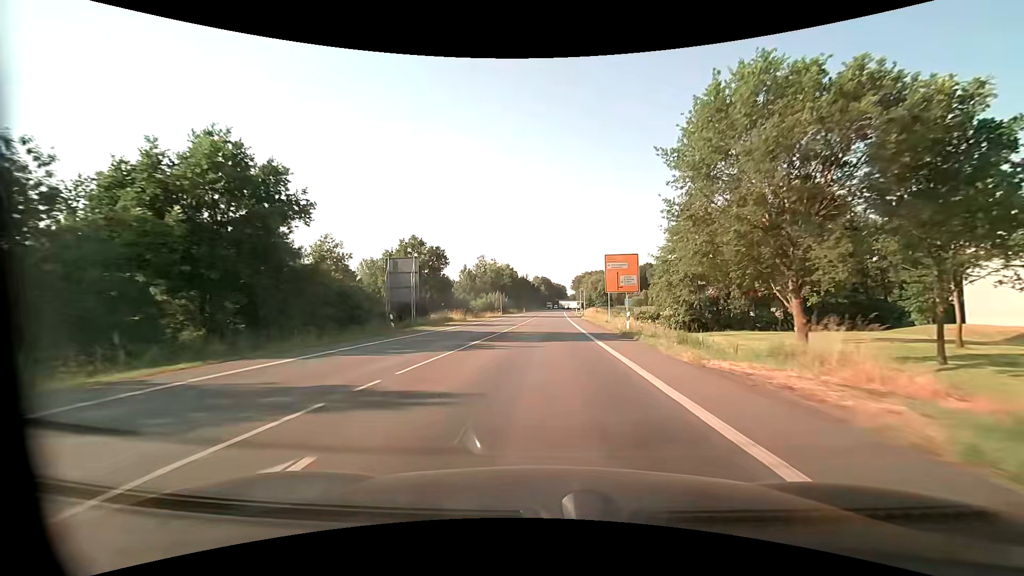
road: primary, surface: asphalt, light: Day
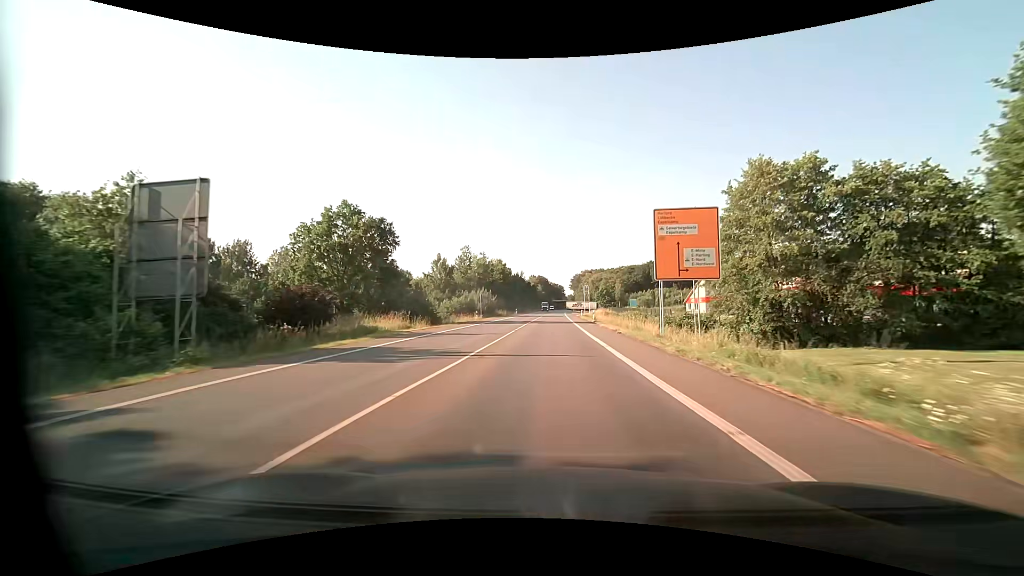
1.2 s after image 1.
(+0.1, +22.5) m; 0°
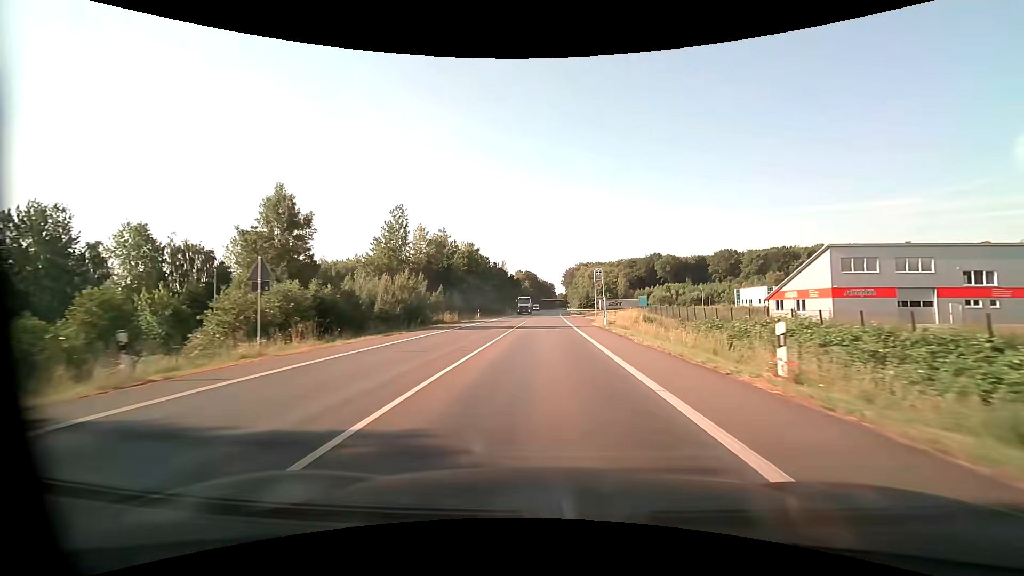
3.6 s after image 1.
(+0.7, +45.0) m; +1°
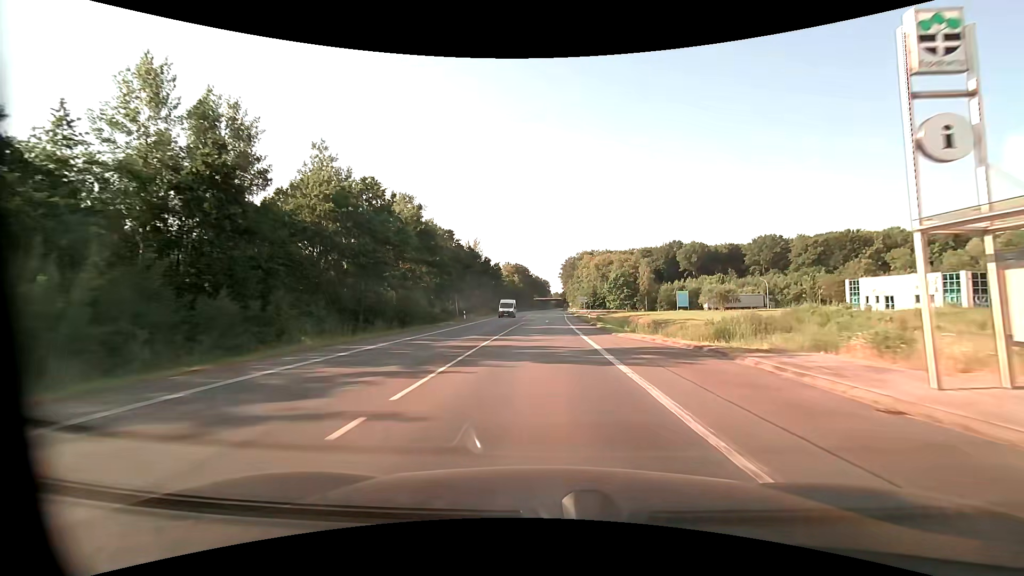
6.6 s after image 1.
(+0.4, +56.3) m; +1°
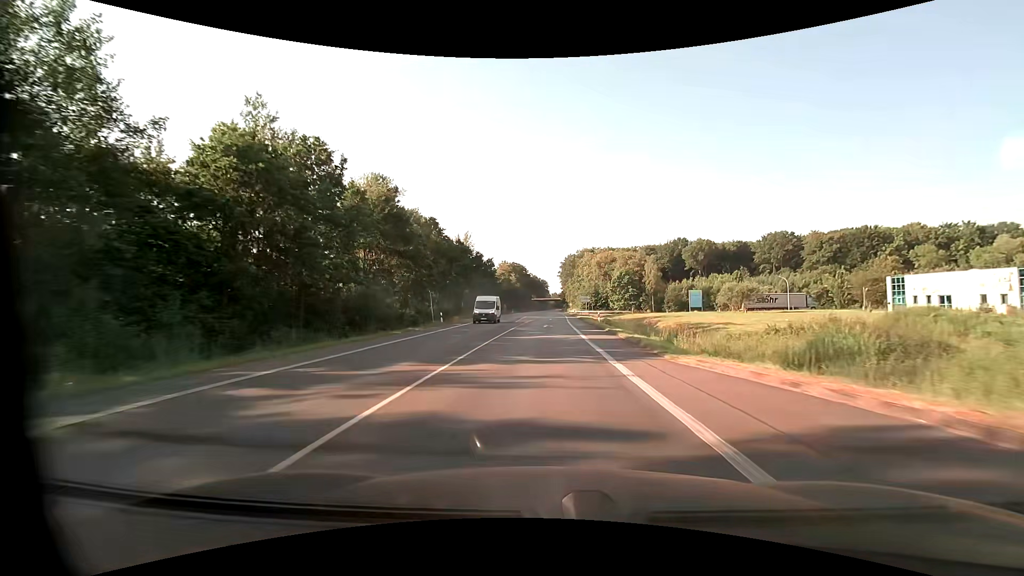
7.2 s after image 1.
(0.0, +11.3) m; 0°
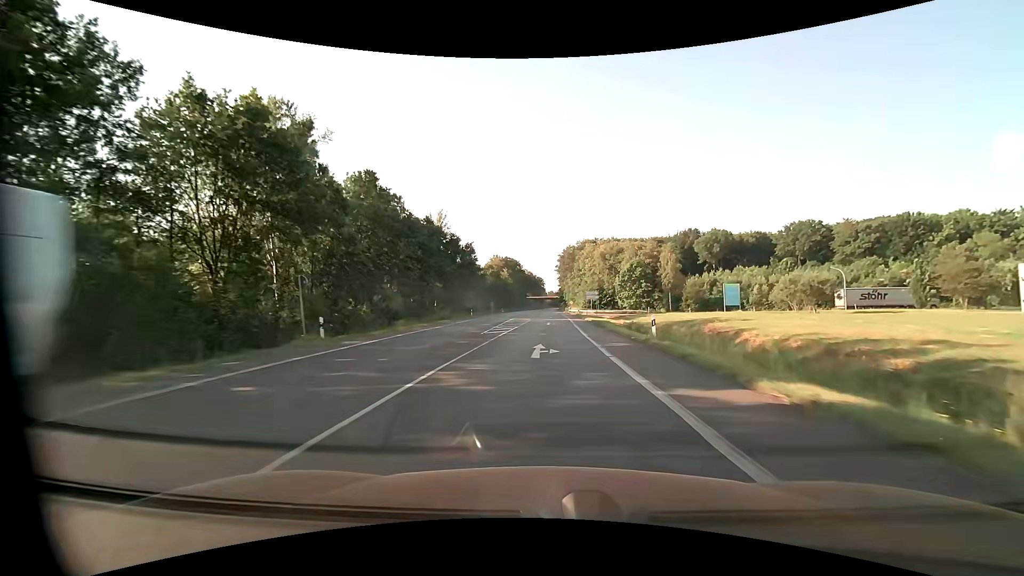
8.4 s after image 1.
(+0.1, +22.5) m; +1°
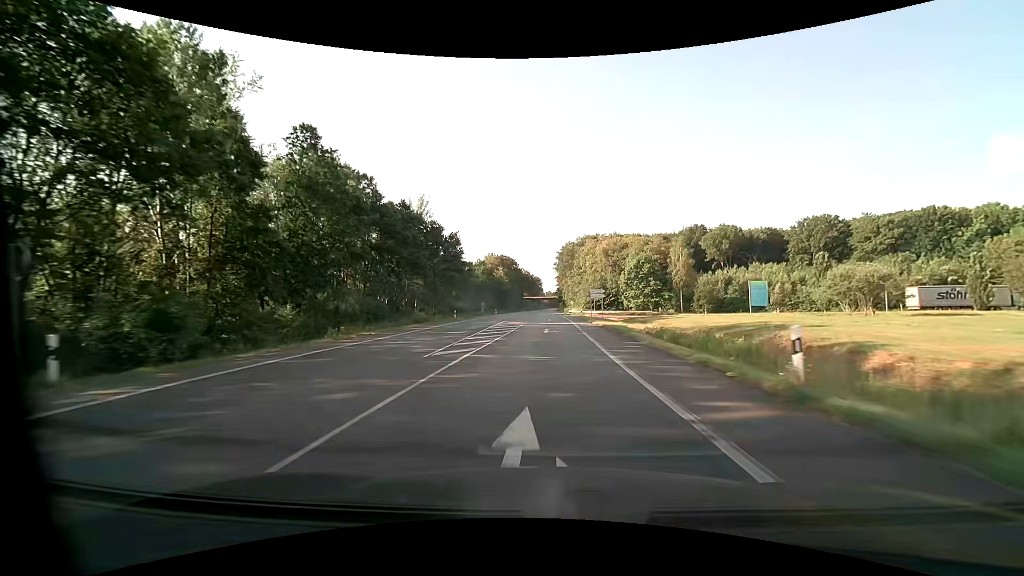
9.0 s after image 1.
(0.0, +11.3) m; 0°
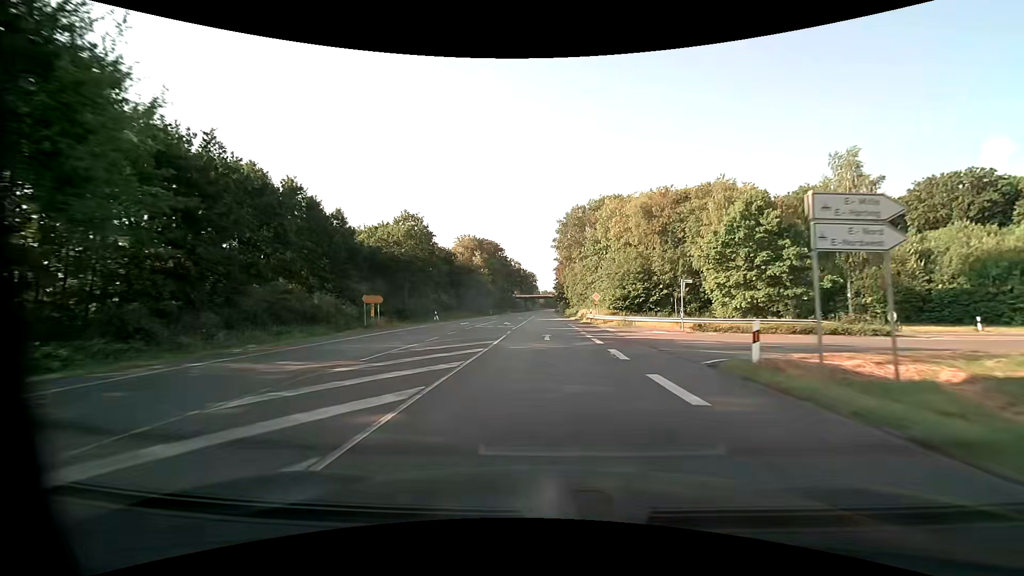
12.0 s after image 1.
(+0.3, +56.3) m; 0°
(0, +10) (0, +20) (0, +30) (0, +40) (0, +50) (0, +60) (0, +70) (0, +80) (0, +90) (0, +100) m
